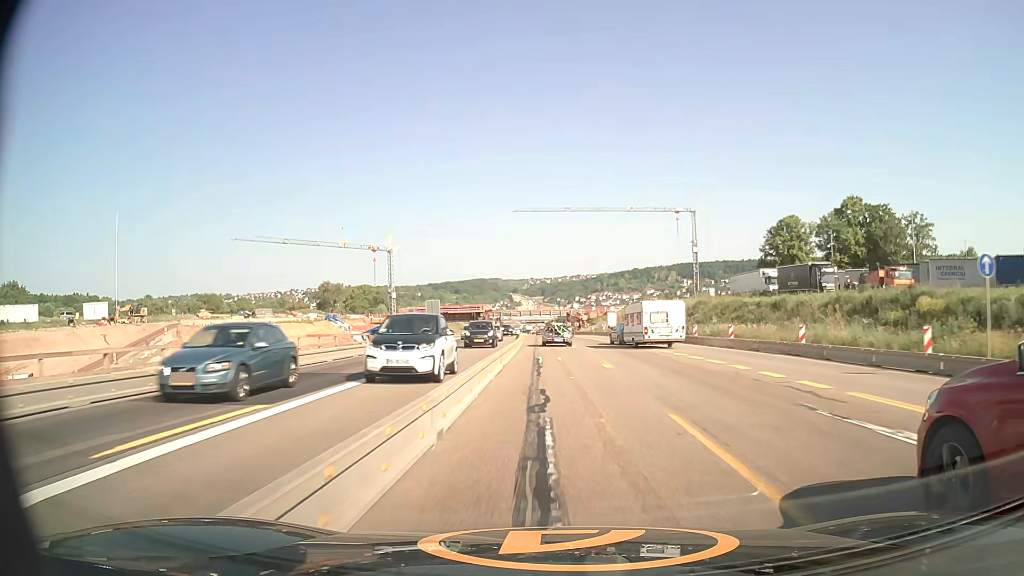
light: Day
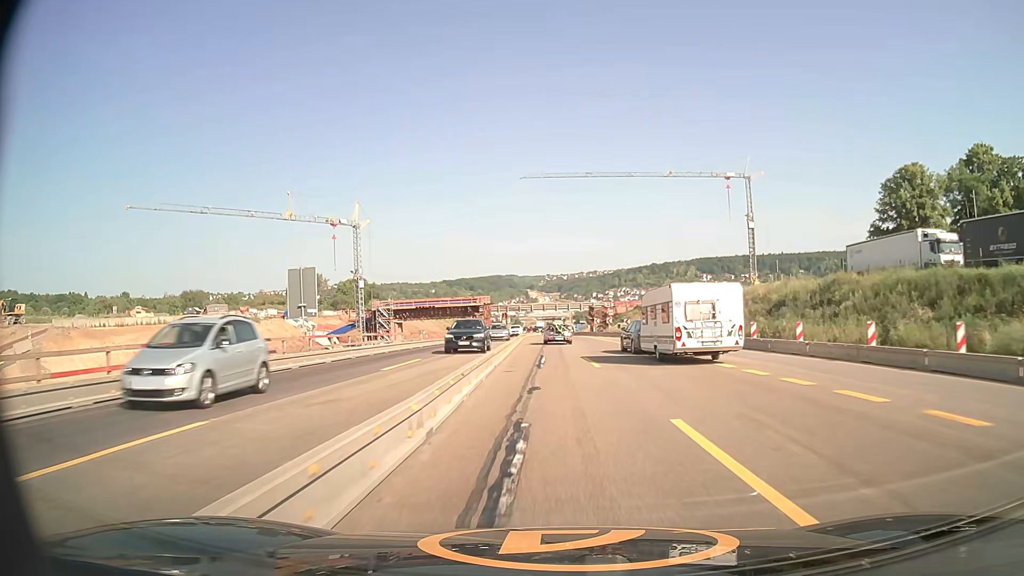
(-0.3, +35.9) m; -1°
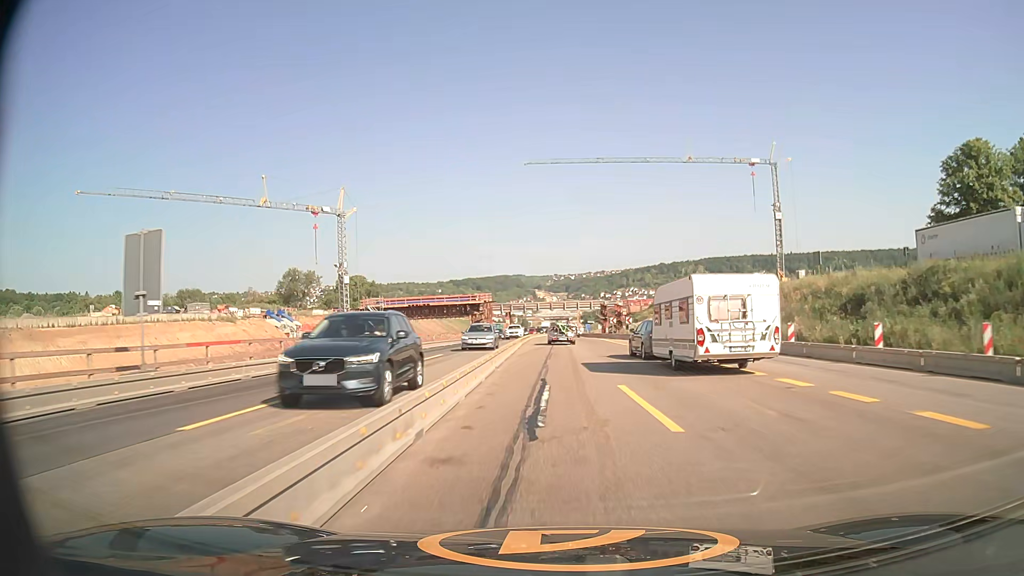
(-0.1, +12.1) m; -1°
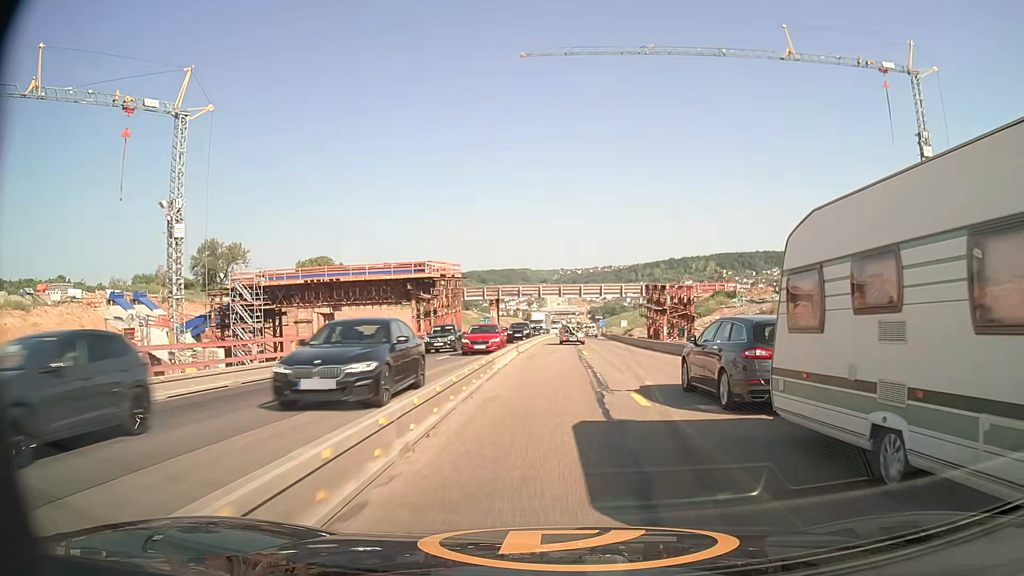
(-0.6, +49.2) m; -1°
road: motorway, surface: asphalt
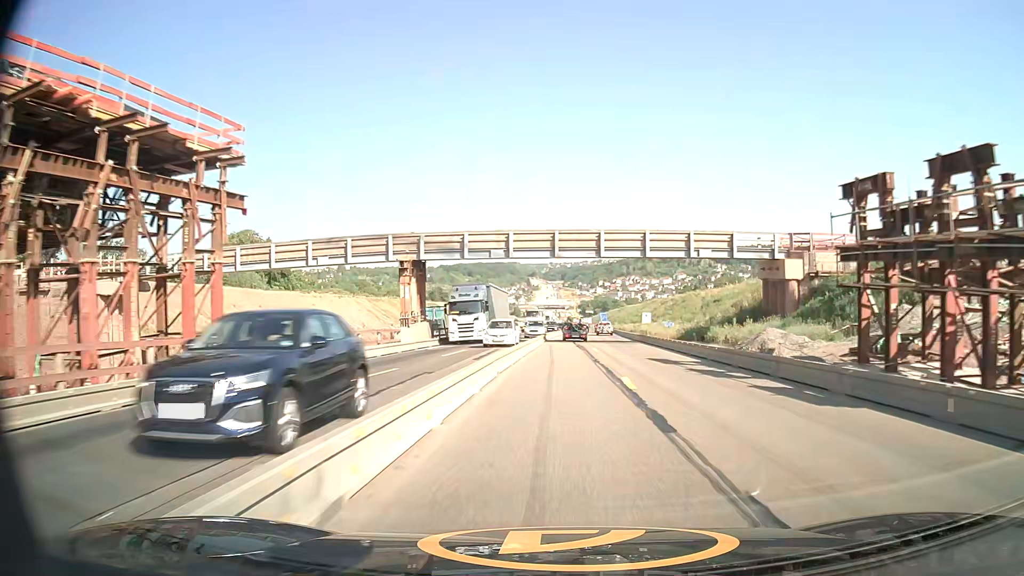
(+0.2, +50.3) m; +1°
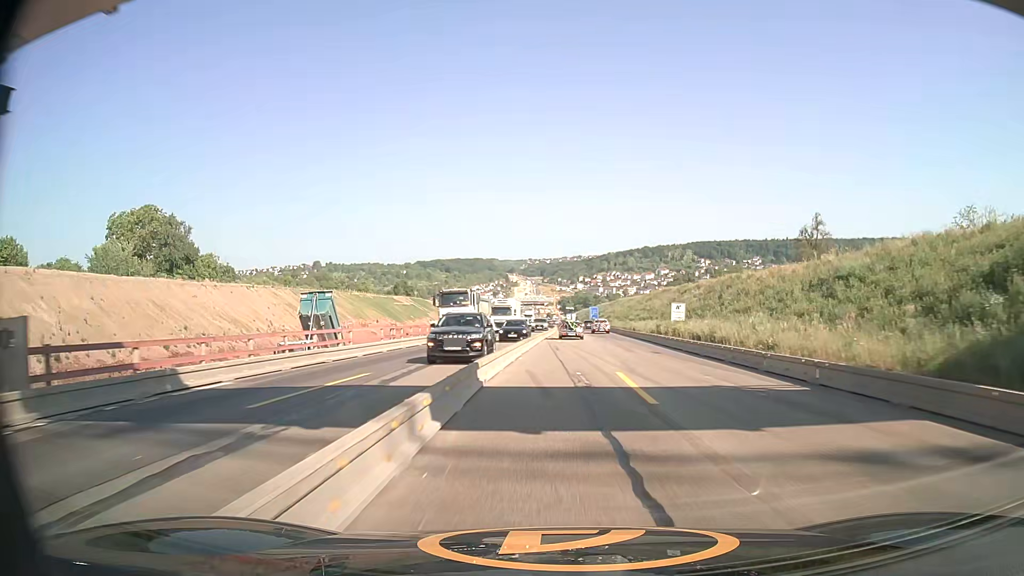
(+0.6, +38.5) m; +2°
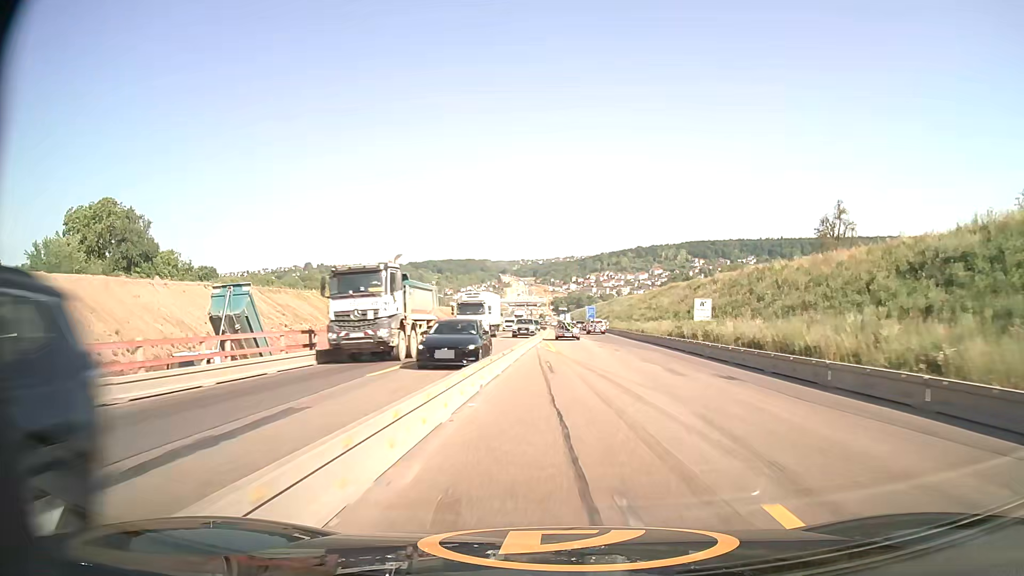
(0.0, +12.9) m; 0°
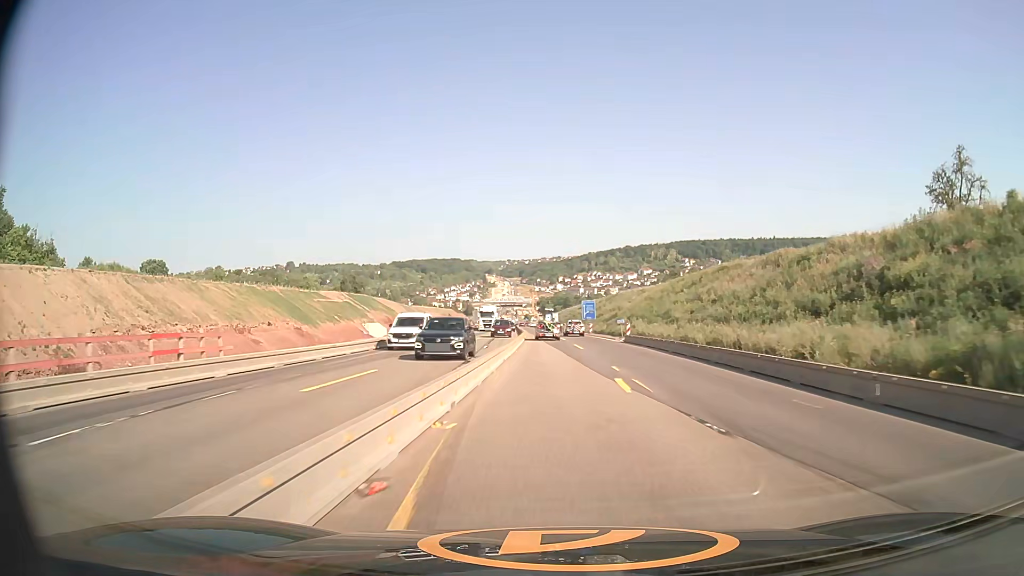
(+0.9, +38.7) m; +1°
(0, +10) (0, +20) (0, +30) (0, +40) (0, +50) (-1, +60) (-1, +70) (-1, +80) (-2, +90) (-2, +100) m
